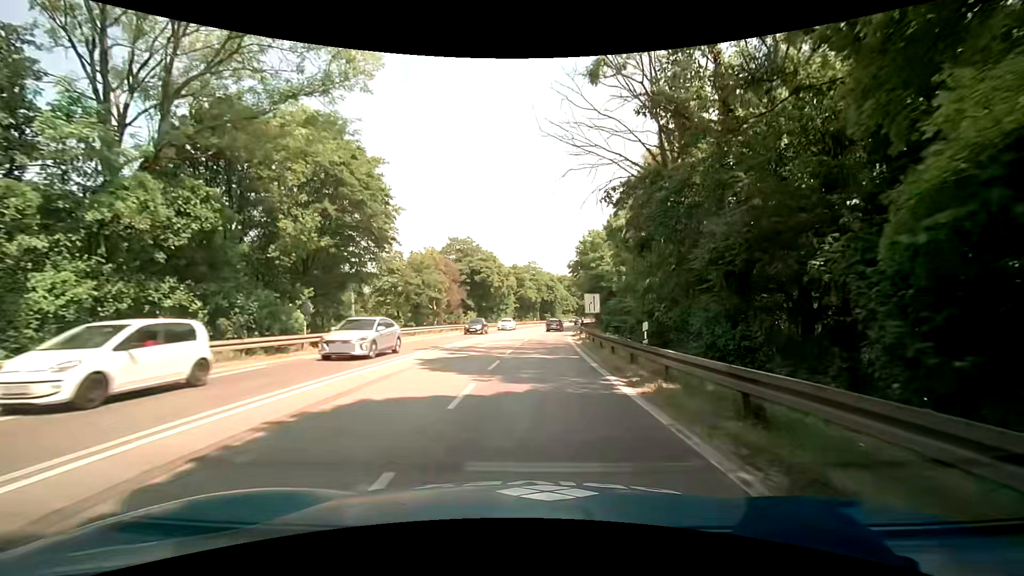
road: trunk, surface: asphalt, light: Day
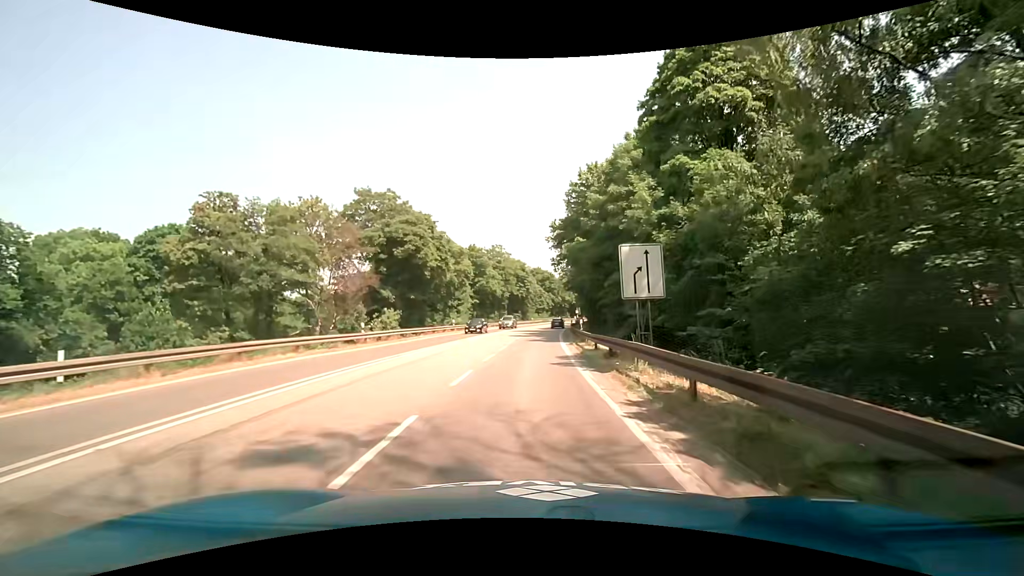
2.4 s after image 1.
(+0.7, +27.6) m; +2°
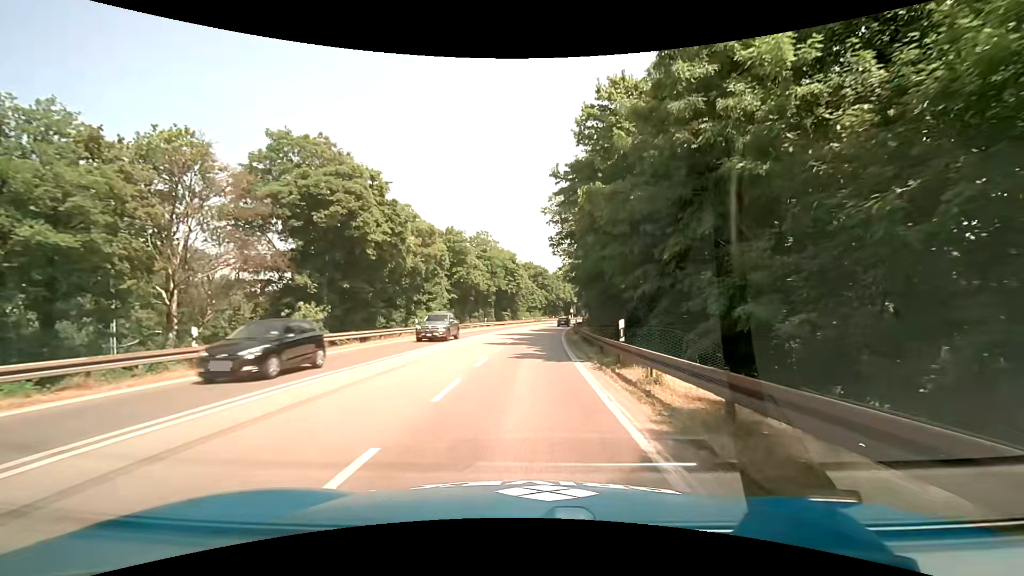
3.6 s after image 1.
(+0.2, +13.7) m; +1°
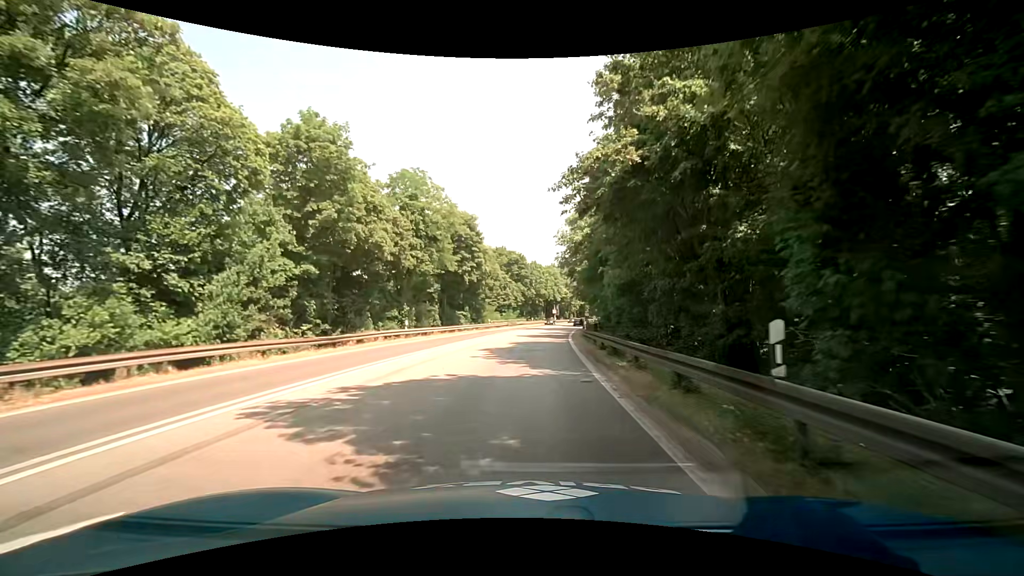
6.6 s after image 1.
(+0.9, +33.4) m; +3°
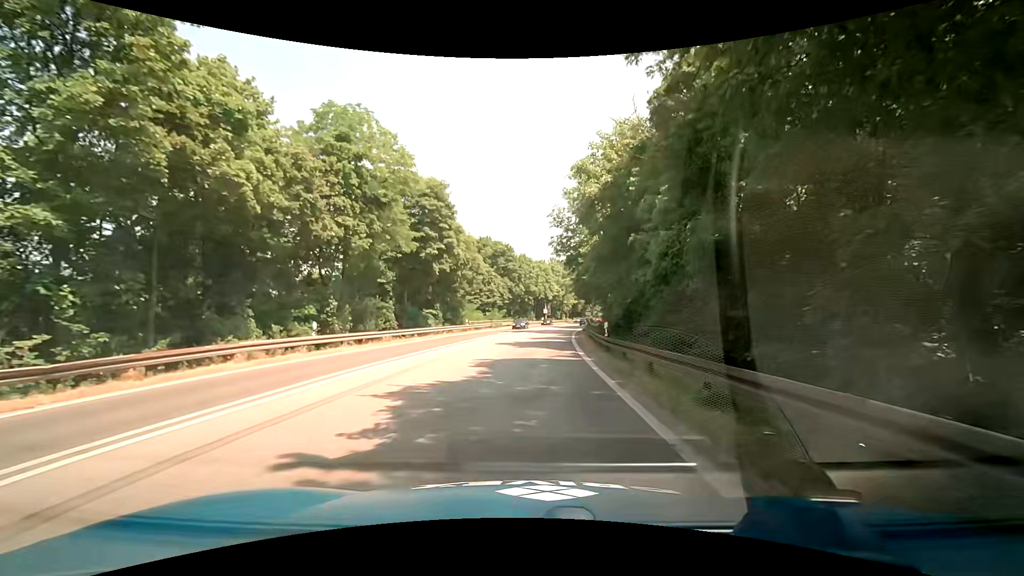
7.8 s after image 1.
(+0.1, +13.2) m; 0°
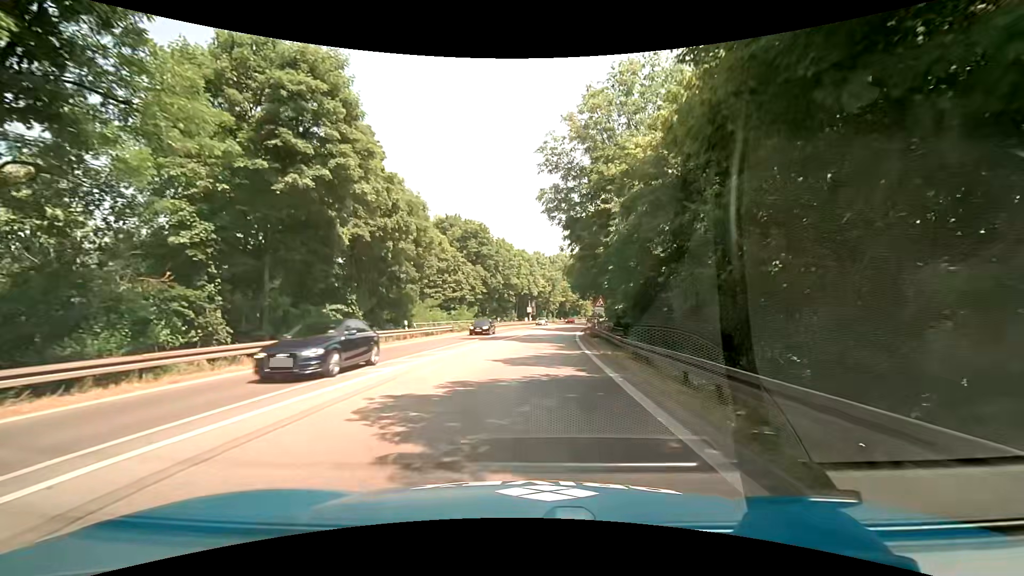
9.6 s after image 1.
(+0.5, +19.8) m; +3°
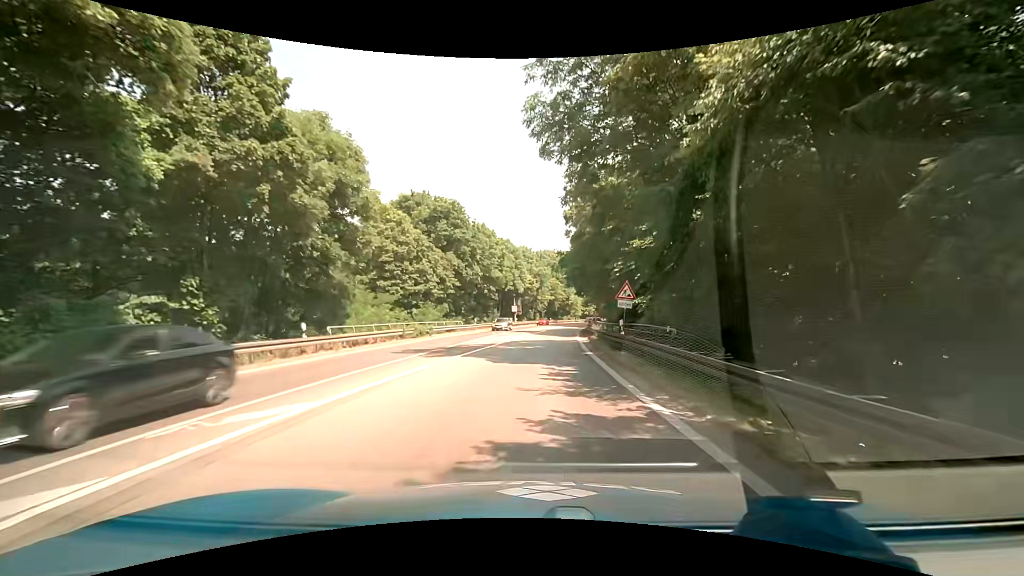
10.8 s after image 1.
(+0.1, +13.2) m; +1°
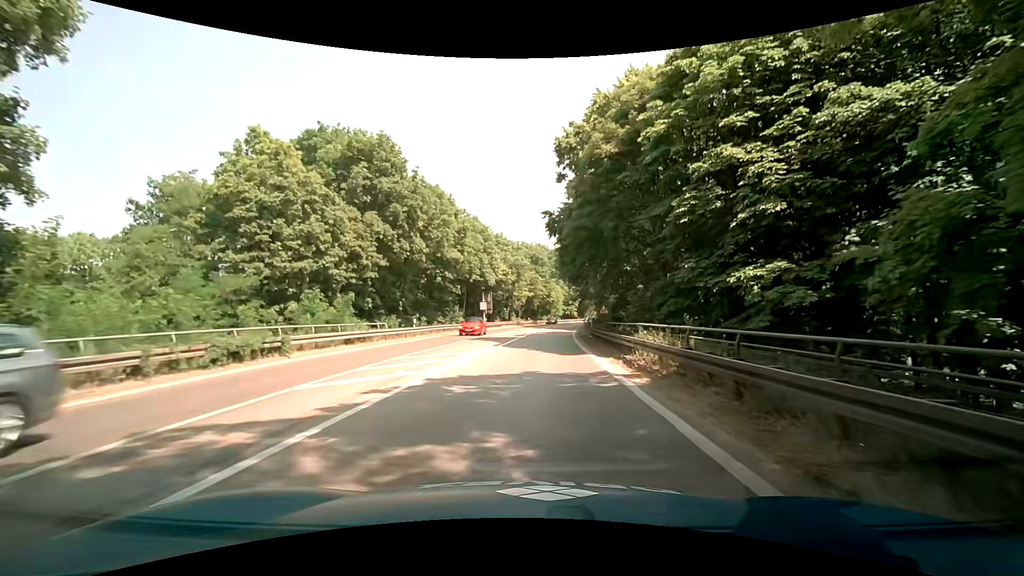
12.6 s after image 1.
(+0.4, +19.8) m; +3°
(0, +10) (0, +20) (+1, +30) (+1, +40) (+2, +50) (+3, +60) (+4, +70) (+5, +80) (+6, +90) (+8, +100) m
